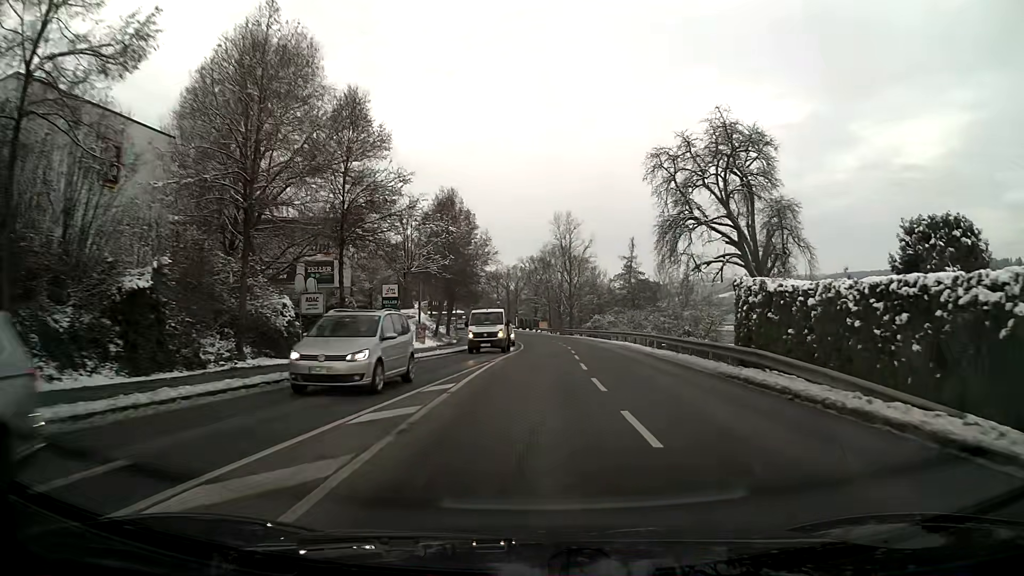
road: tertiary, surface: asphalt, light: Day
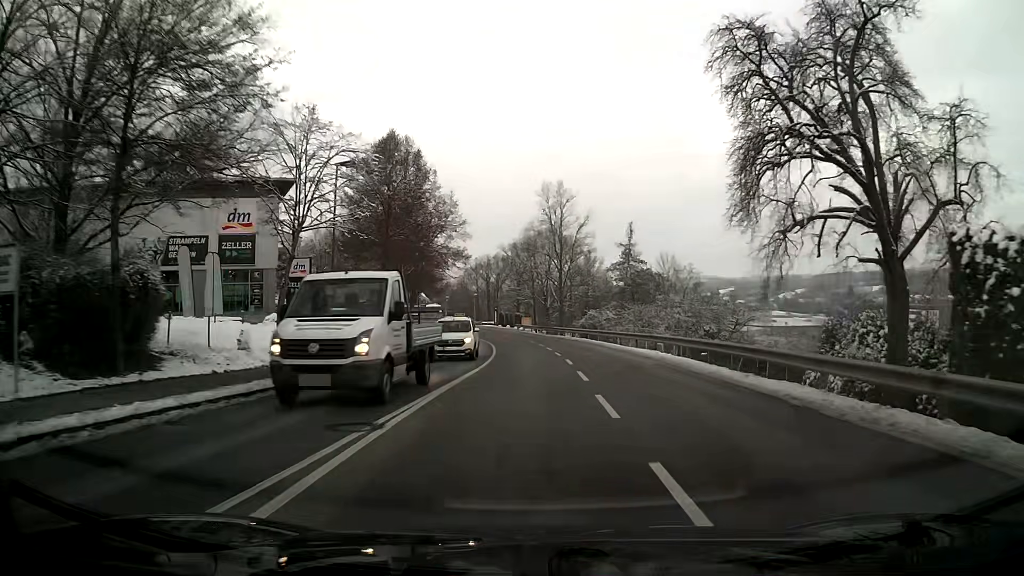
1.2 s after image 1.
(+0.2, +15.9) m; +1°
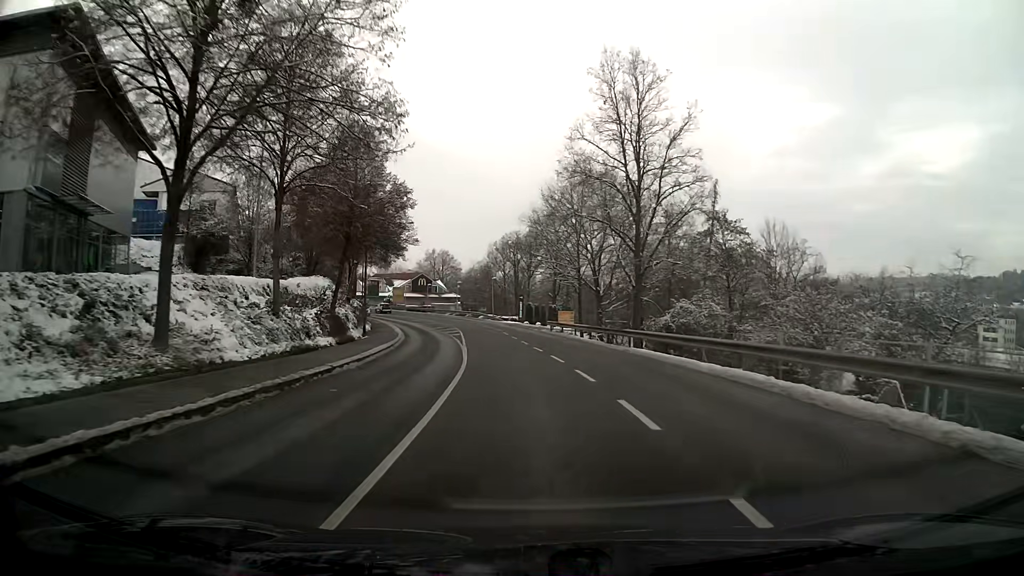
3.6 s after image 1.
(-0.7, +31.3) m; -4°
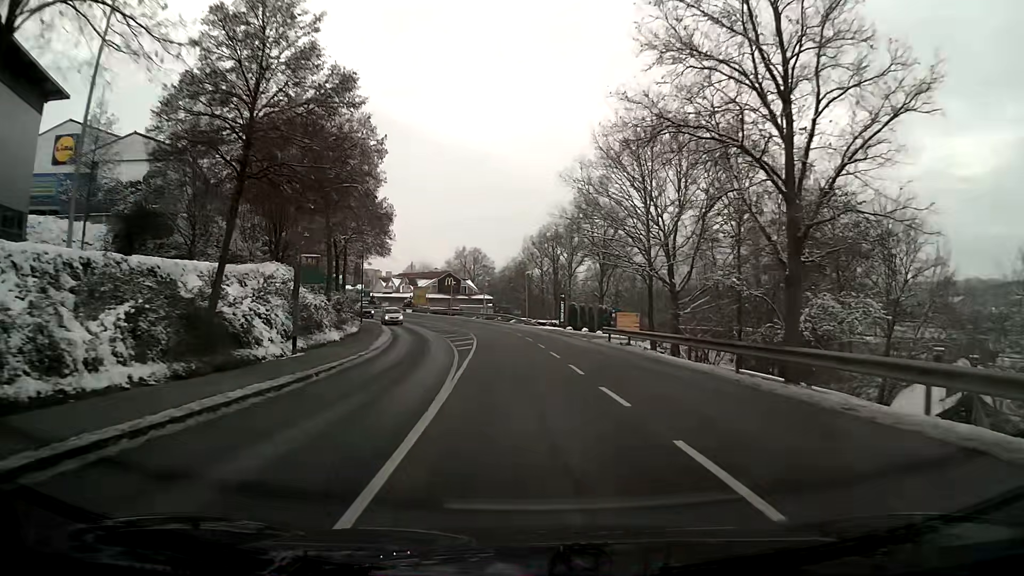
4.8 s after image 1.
(-0.4, +15.5) m; -3°
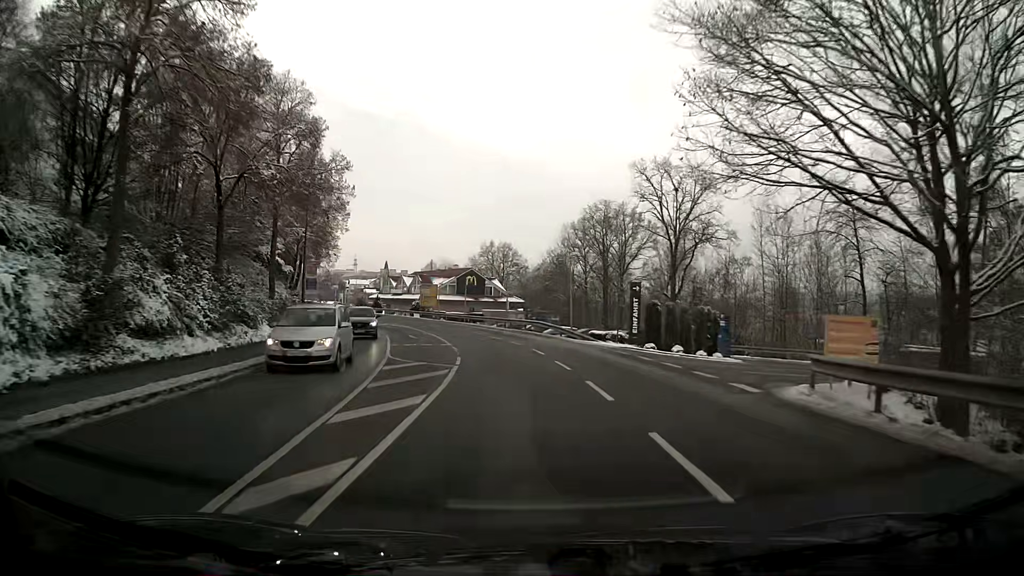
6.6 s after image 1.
(-0.6, +23.3) m; -3°
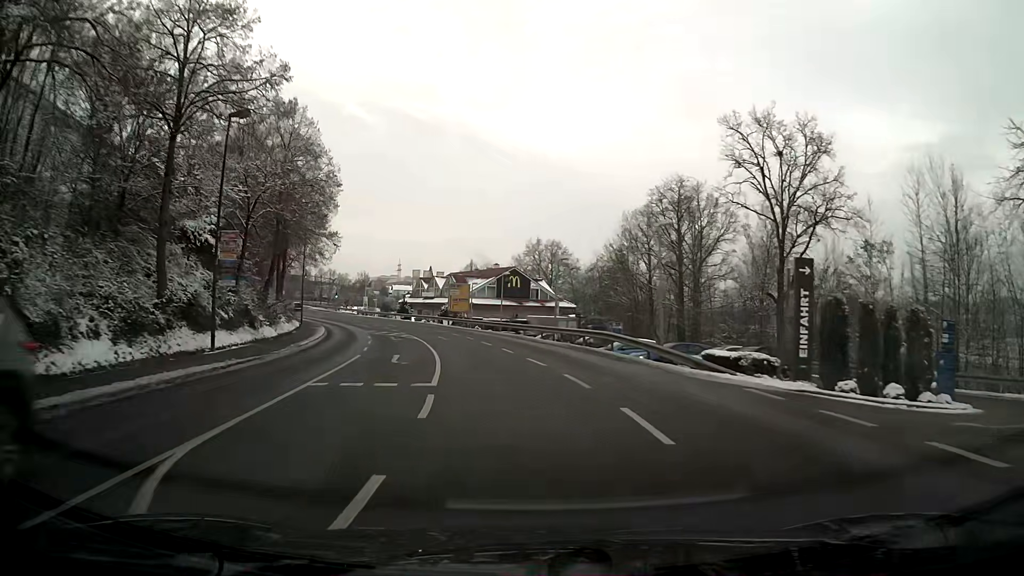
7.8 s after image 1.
(-0.6, +15.4) m; -4°
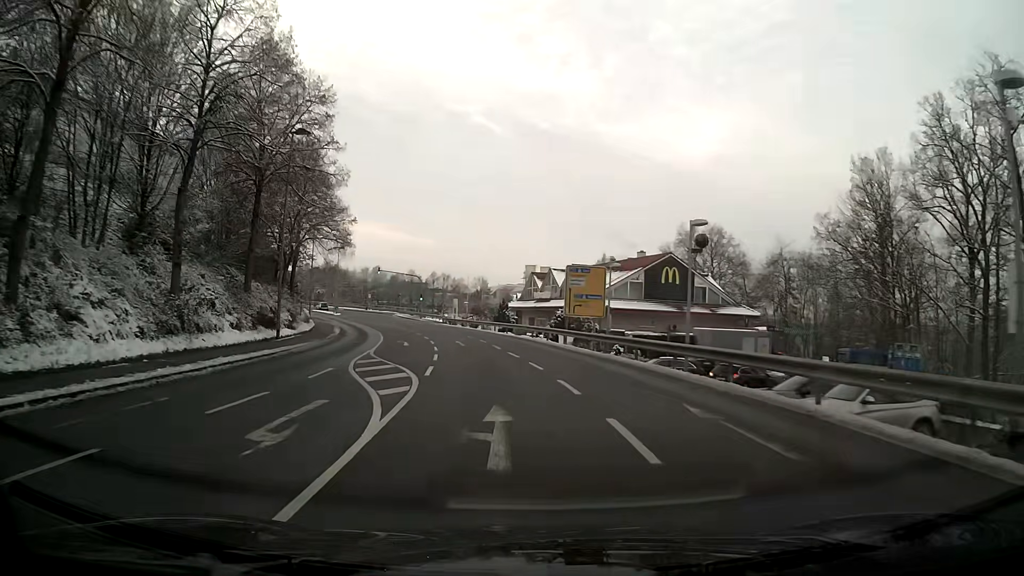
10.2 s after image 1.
(-2.9, +30.4) m; -11°
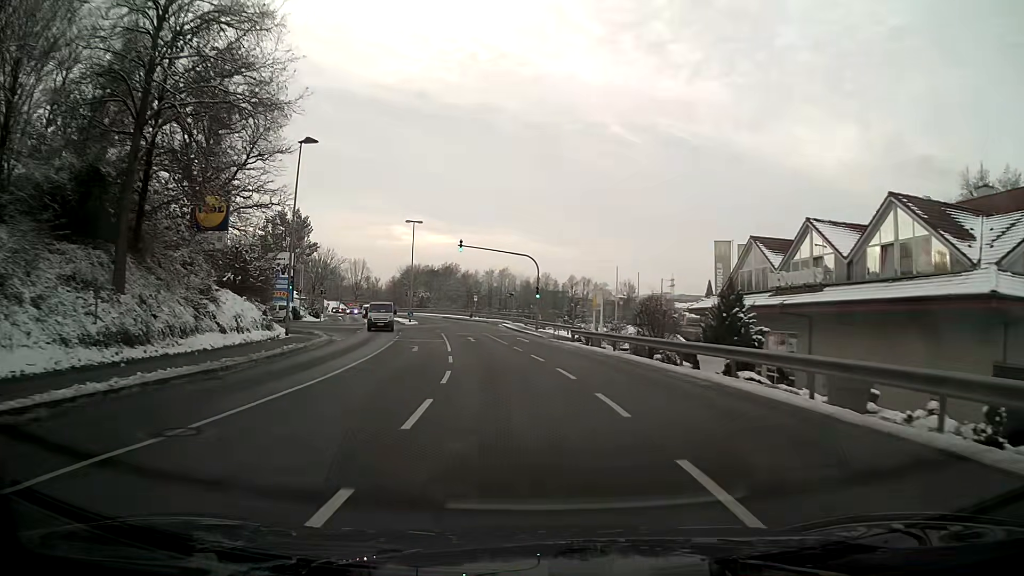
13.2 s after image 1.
(-4.1, +38.1) m; -12°
(0, +10) (-1, +20) (-2, +30) (-3, +40) (-5, +50) (-7, +60) (-9, +69) (-12, +79) (-15, +88) (-18, +98) m
